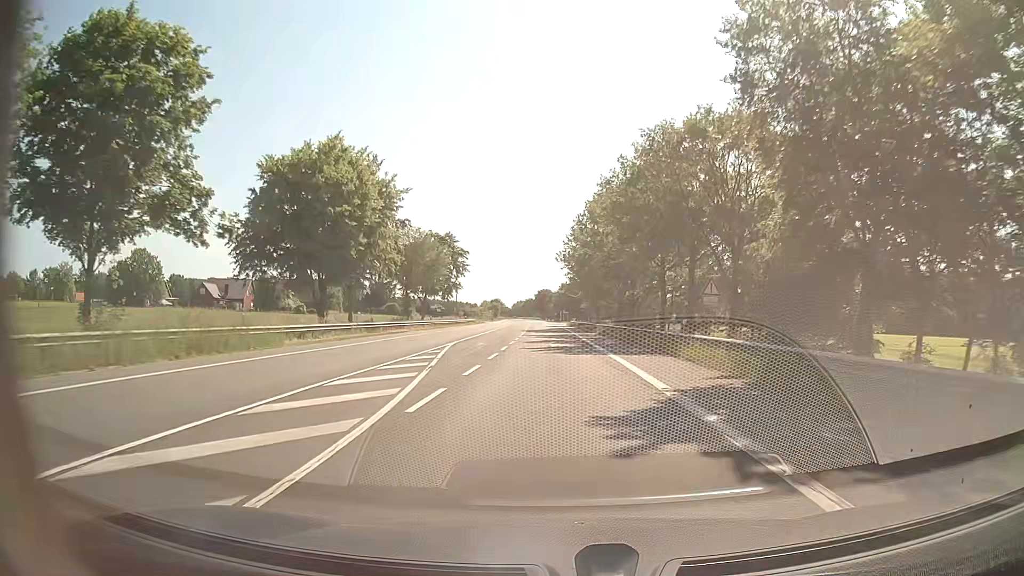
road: secondary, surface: asphalt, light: Day
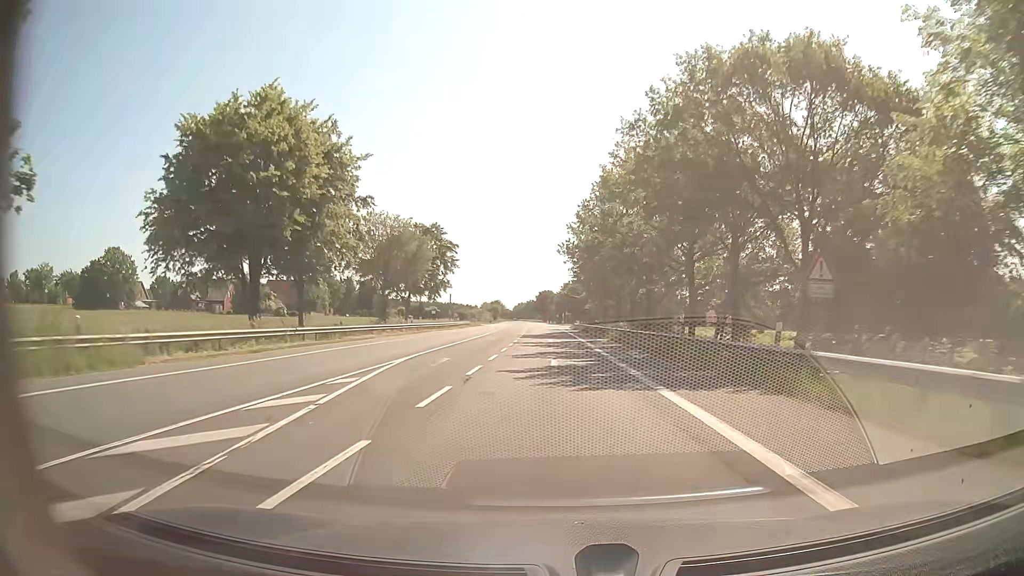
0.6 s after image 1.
(0.0, +11.0) m; 0°
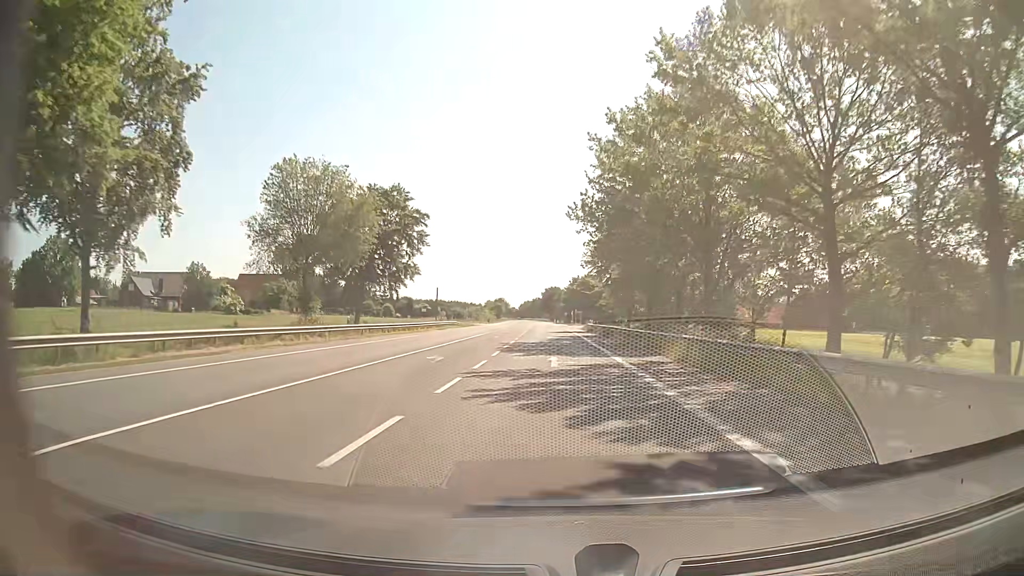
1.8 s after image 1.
(-0.1, +22.2) m; -1°
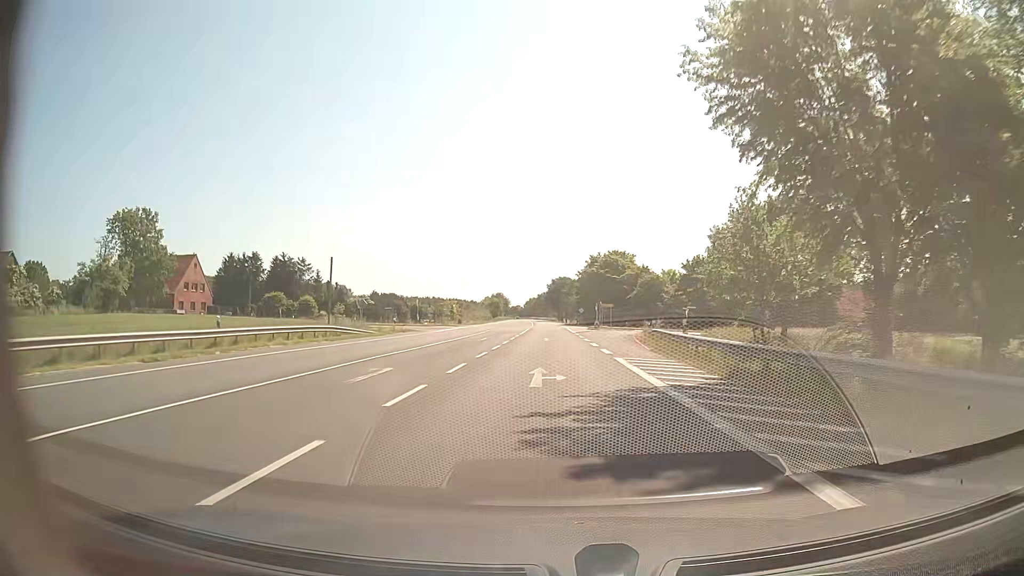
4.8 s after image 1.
(0.0, +55.9) m; 0°
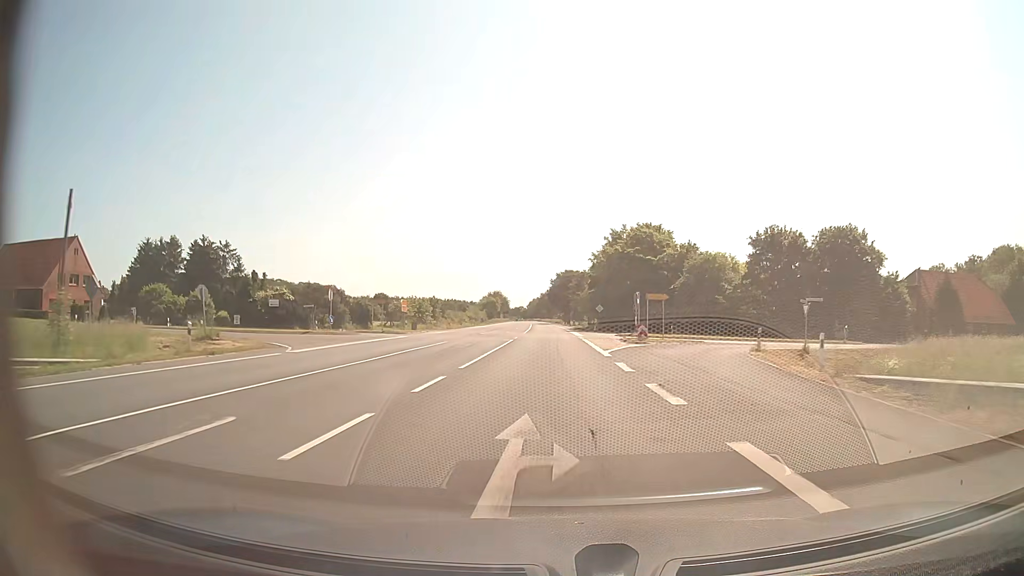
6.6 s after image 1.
(0.0, +33.8) m; 0°
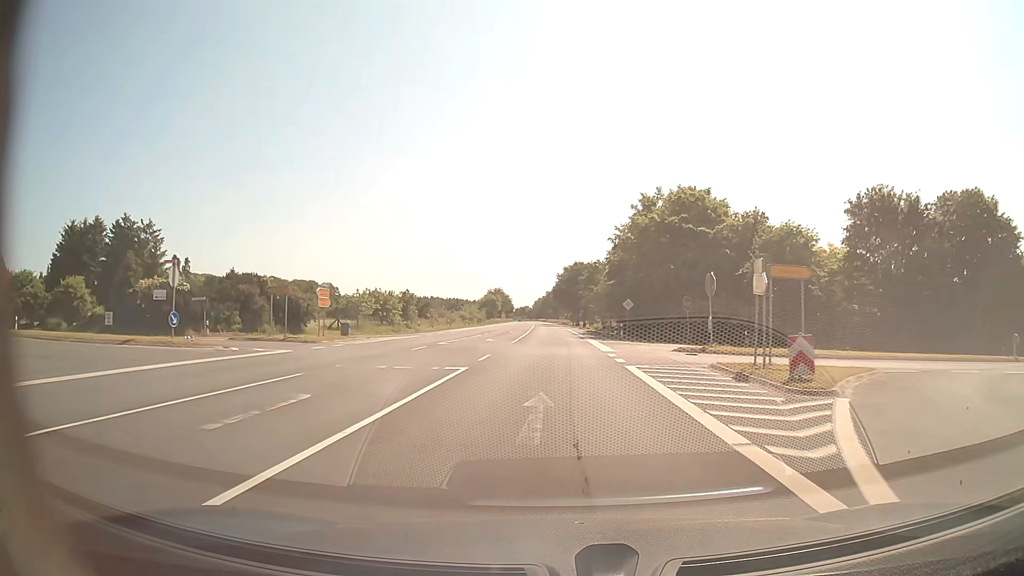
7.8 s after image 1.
(-0.2, +22.5) m; -1°
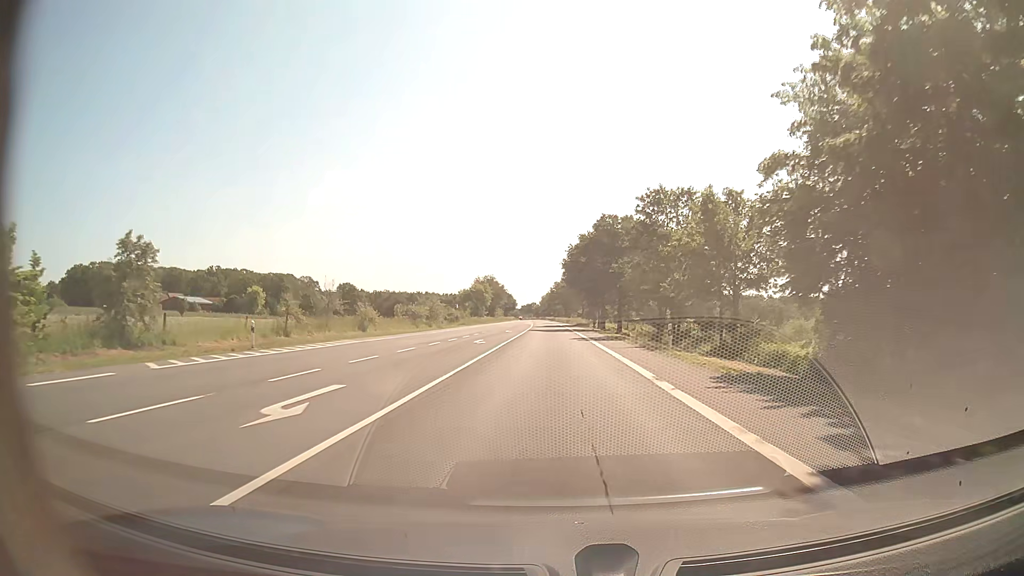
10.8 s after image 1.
(-0.3, +56.4) m; -1°
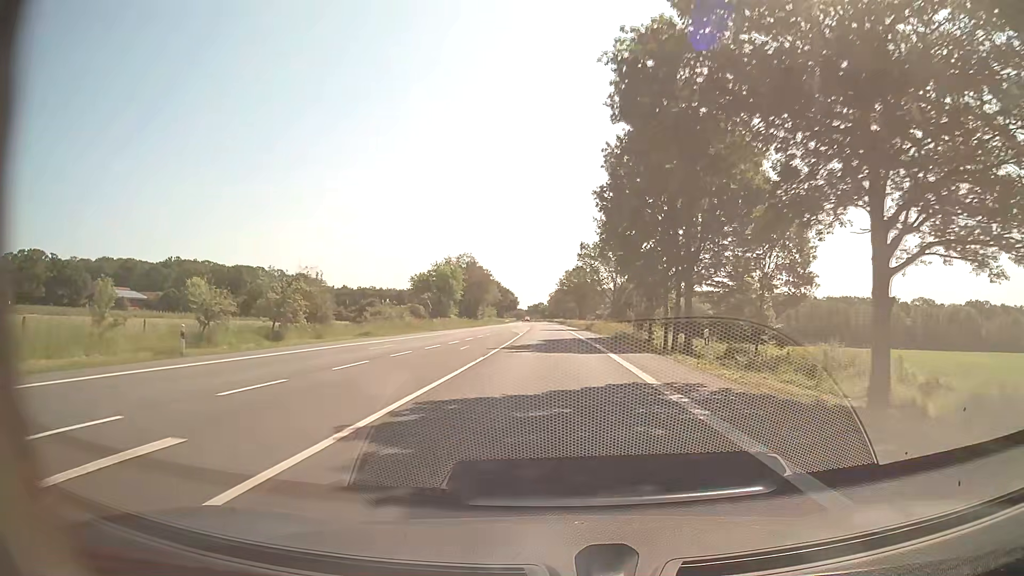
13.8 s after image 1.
(-0.4, +56.4) m; -1°
(0, +10) (0, +20) (0, +30) (0, +40) (-1, +50) (-1, +60) (-1, +70) (-1, +80) (-1, +90) (-2, +100) m
